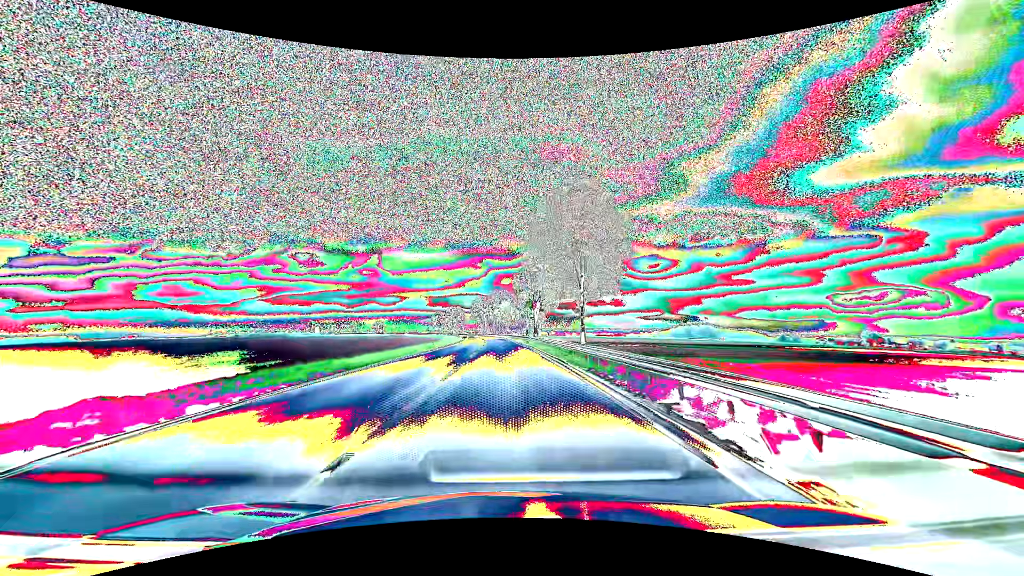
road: primary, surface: asphalt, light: Day
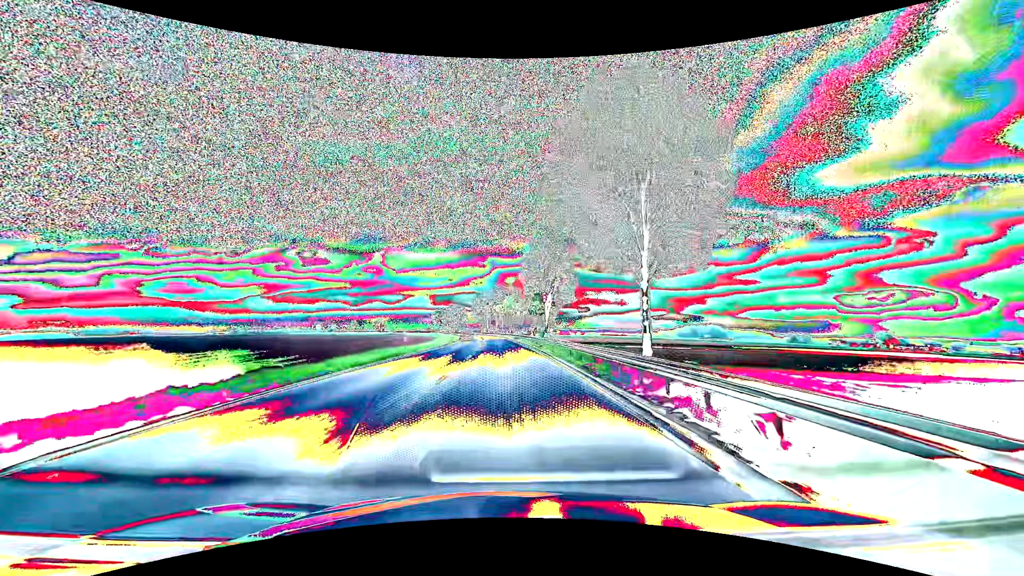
(-0.1, +15.4) m; 0°
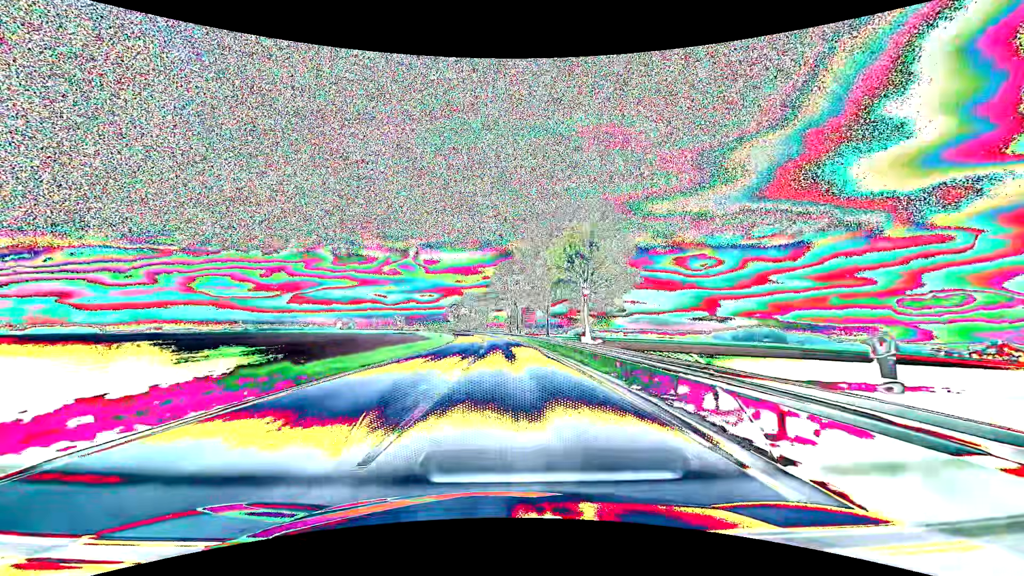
(-2.1, +77.8) m; -4°
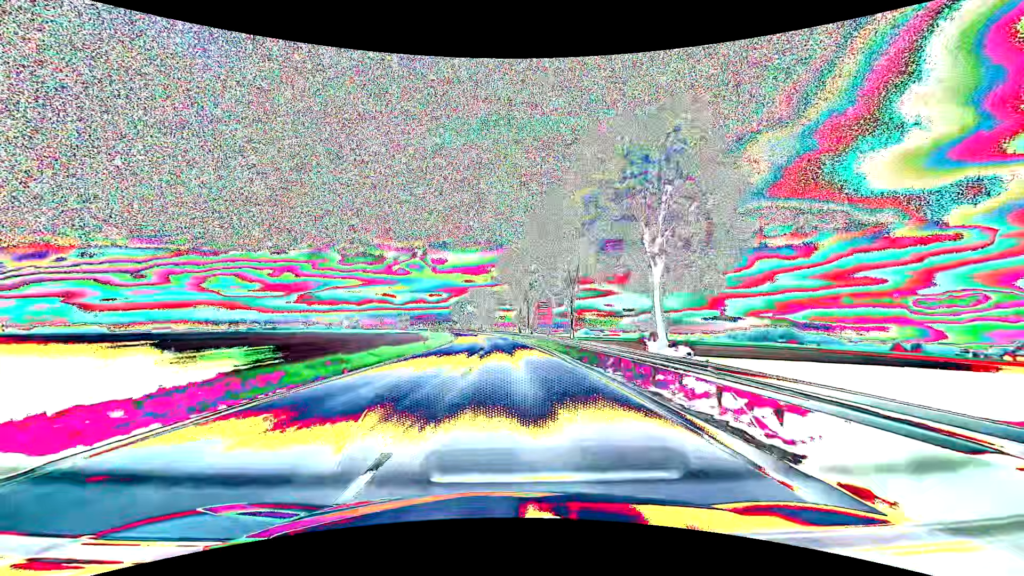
(-0.1, +15.7) m; -1°
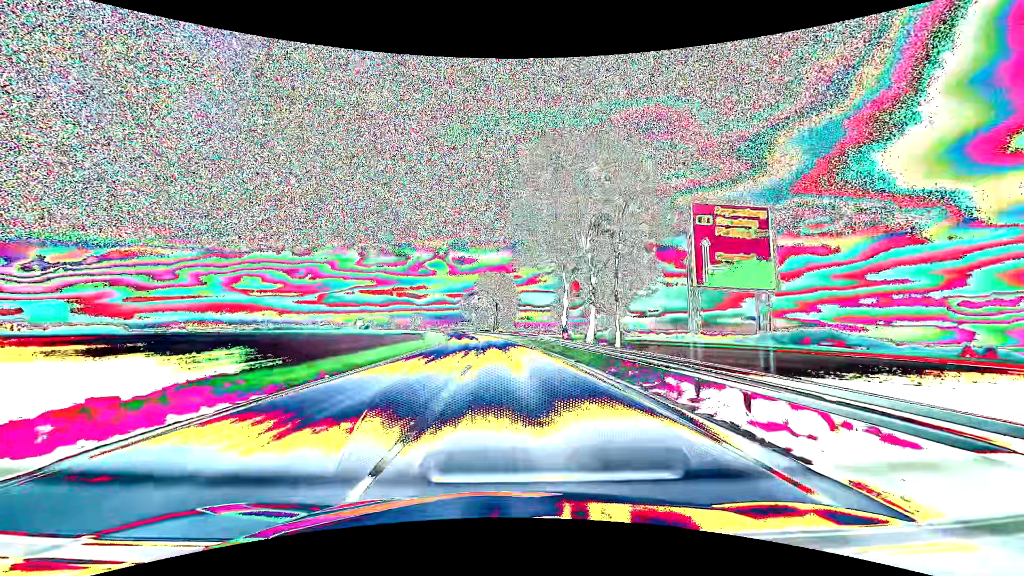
(-0.9, +47.1) m; -2°
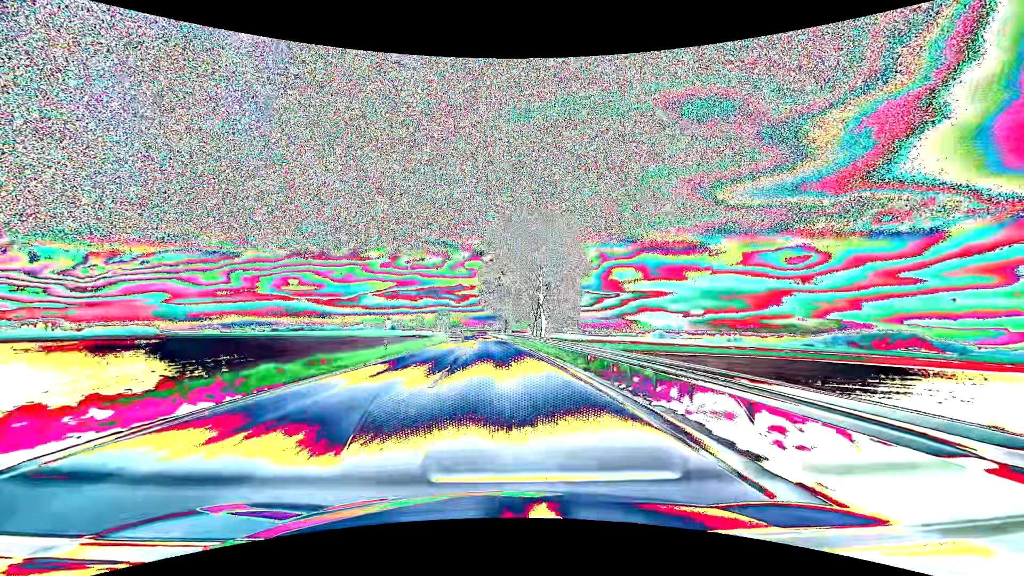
(-2.3, +63.1) m; -4°
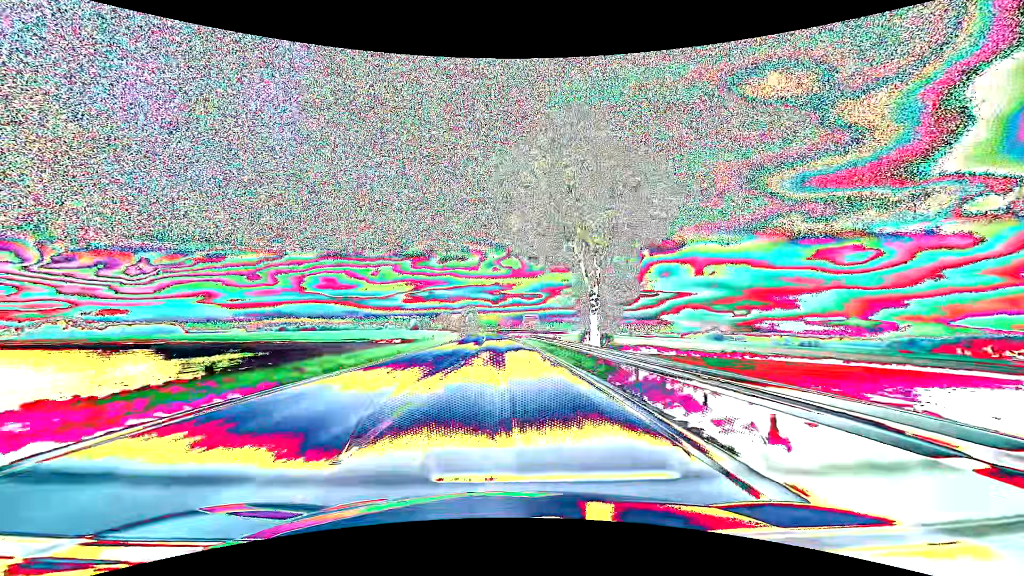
(-3.7, +79.0) m; -4°
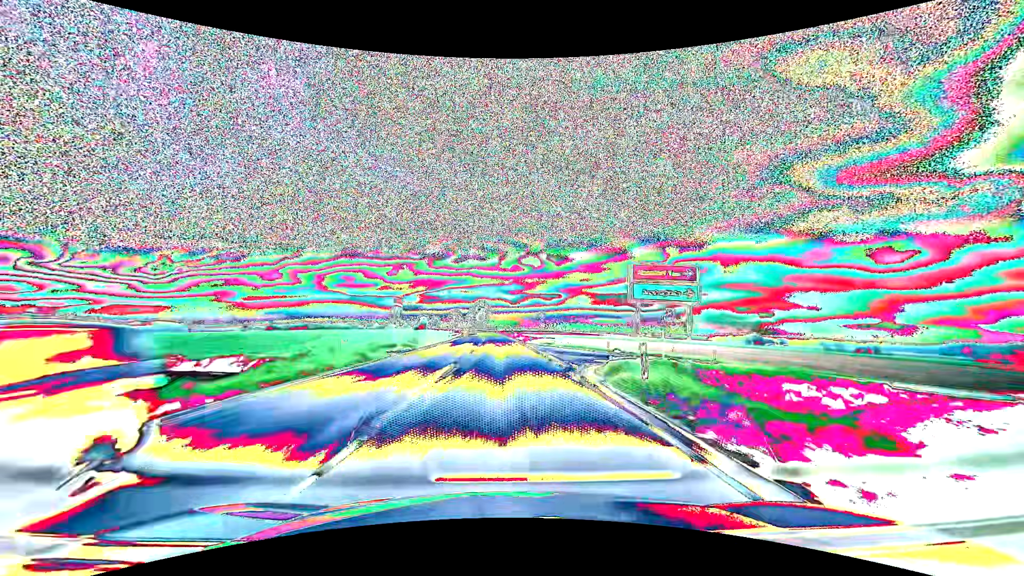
(-1.1, +63.3) m; -2°
(0, +10) (0, +20) (0, +30) (-1, +40) (-1, +50) (-1, +60) (-2, +70) (-2, +80) (-3, +90) (-3, +100) m
